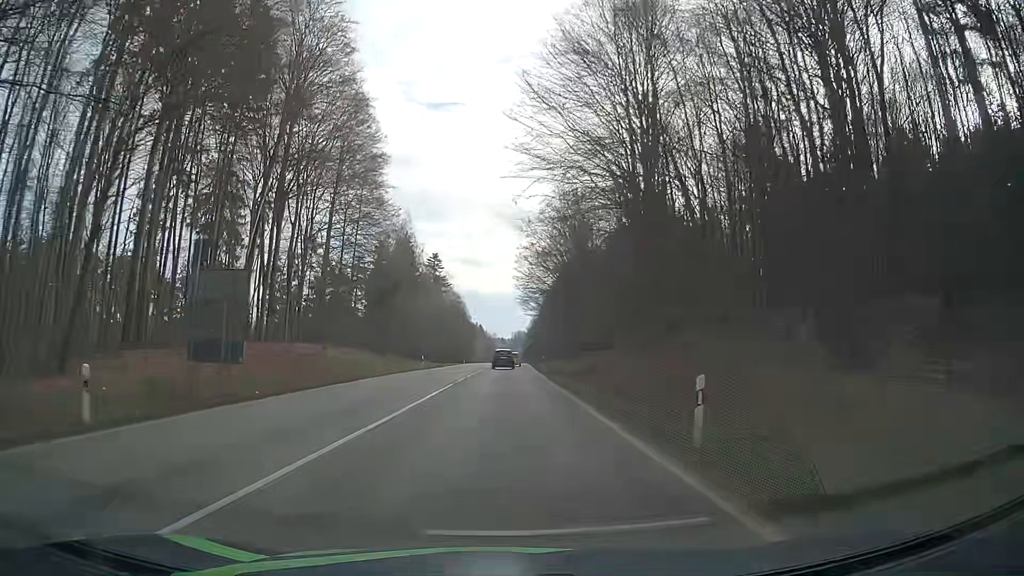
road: secondary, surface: asphalt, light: Day
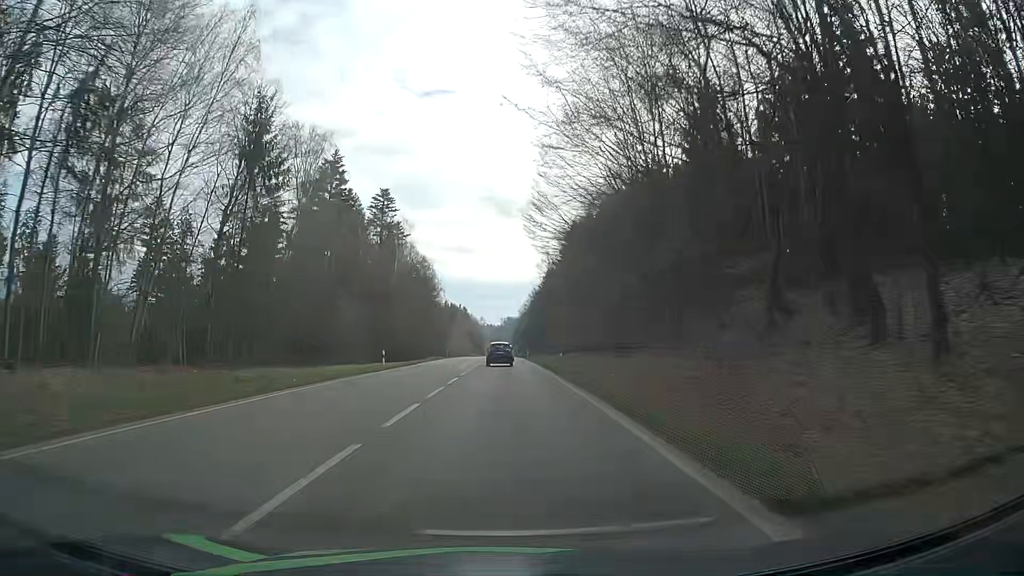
(+0.8, +58.3) m; +1°
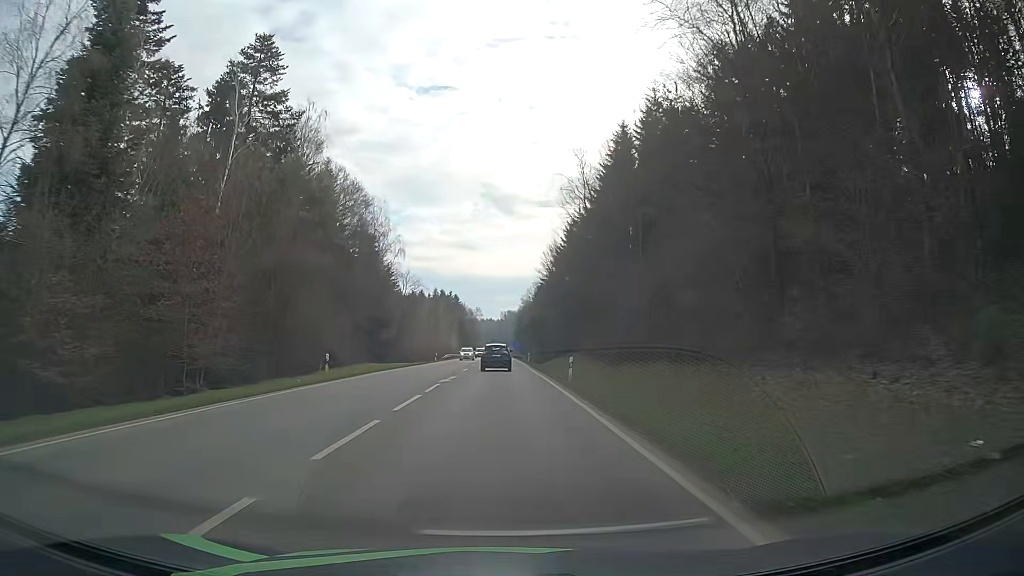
(0.0, +57.6) m; -1°
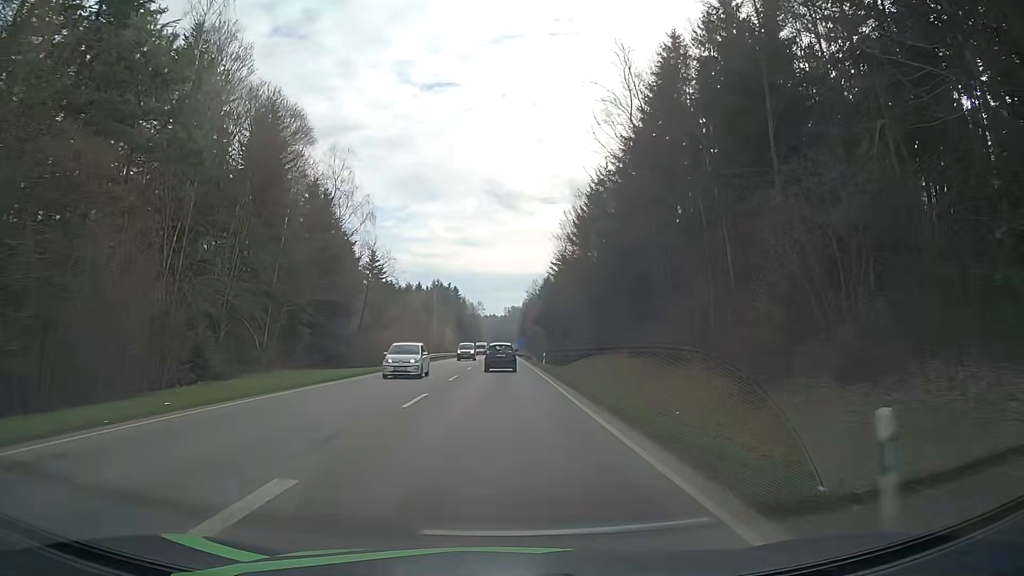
(+0.2, +23.3) m; 0°
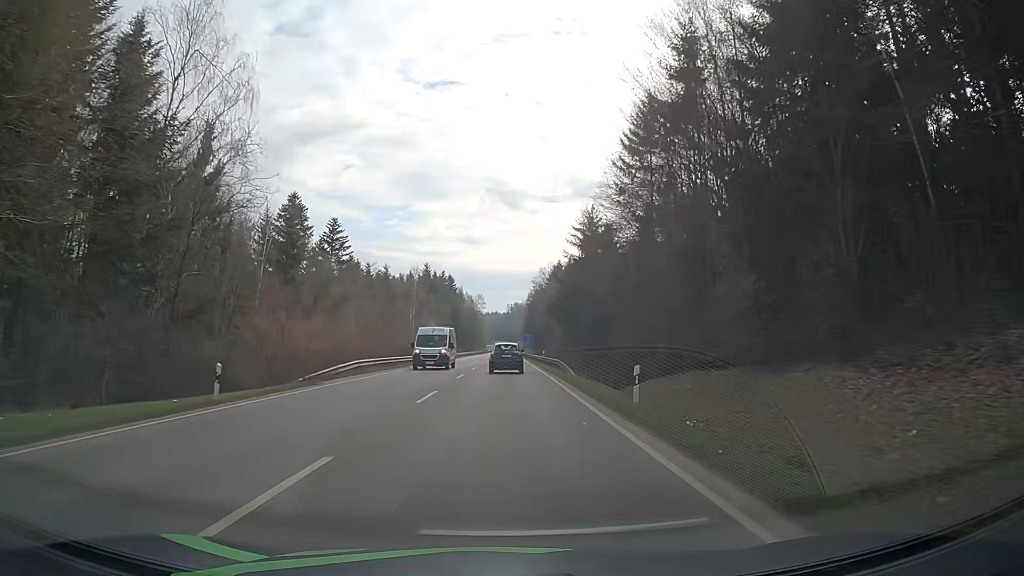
(-0.1, +35.0) m; 0°
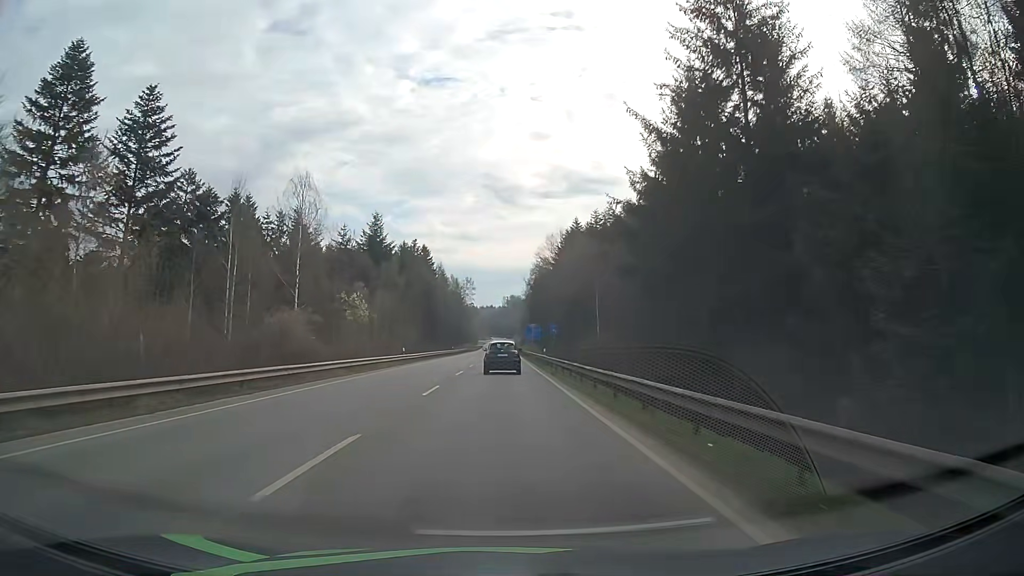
(+0.2, +58.7) m; 0°
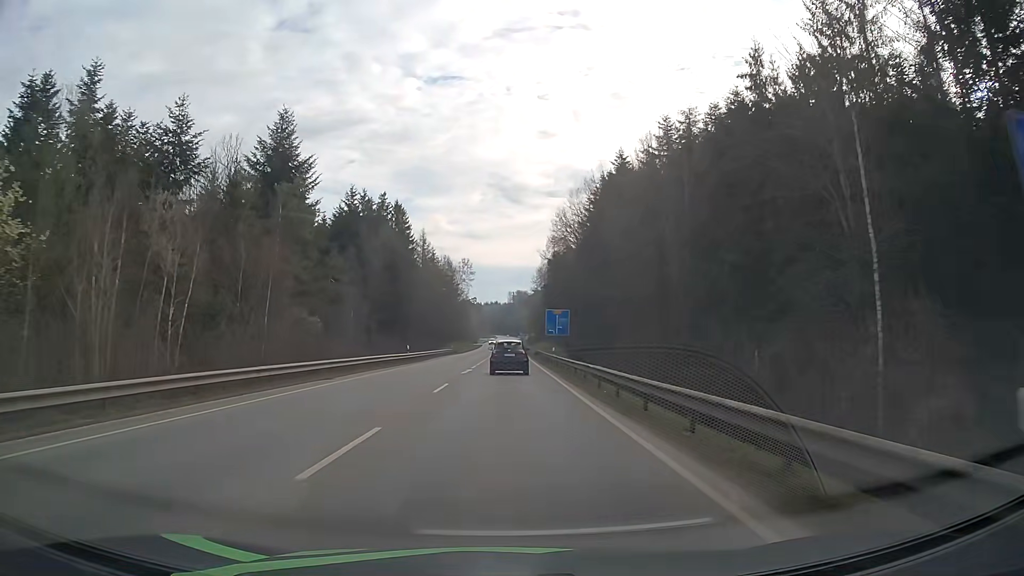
(0.0, +47.9) m; 0°
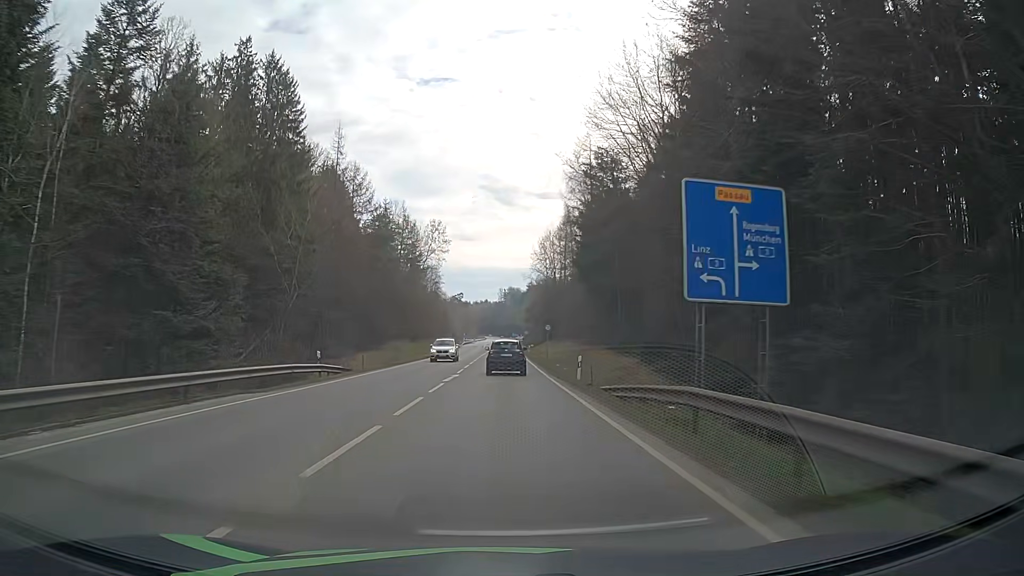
(+0.2, +60.8) m; 0°
(0, +10) (0, +20) (0, +30) (0, +40) (0, +50) (0, +60) (0, +70) (0, +80) (0, +90) (0, +100) m
